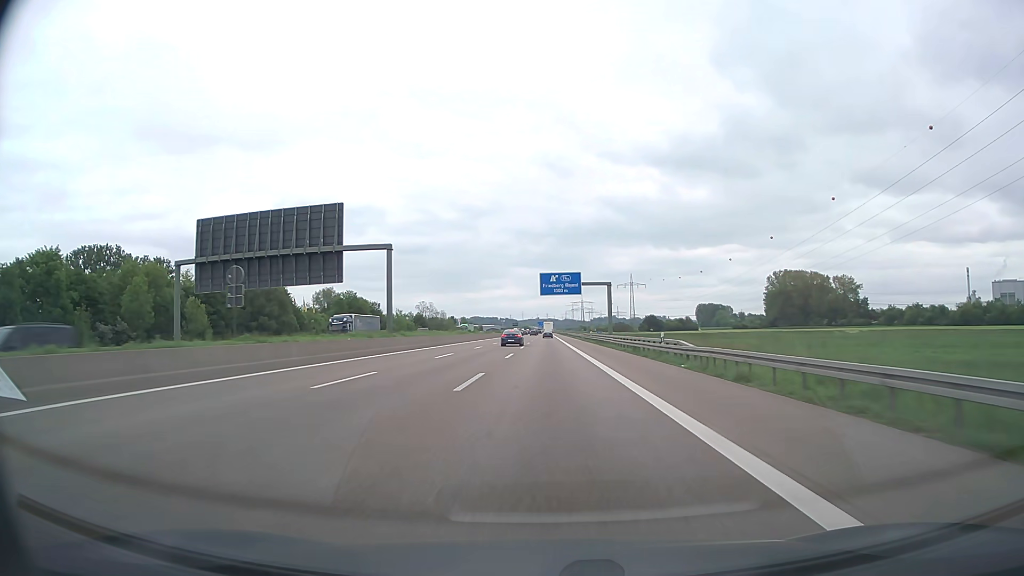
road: motorway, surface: asphalt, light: Day
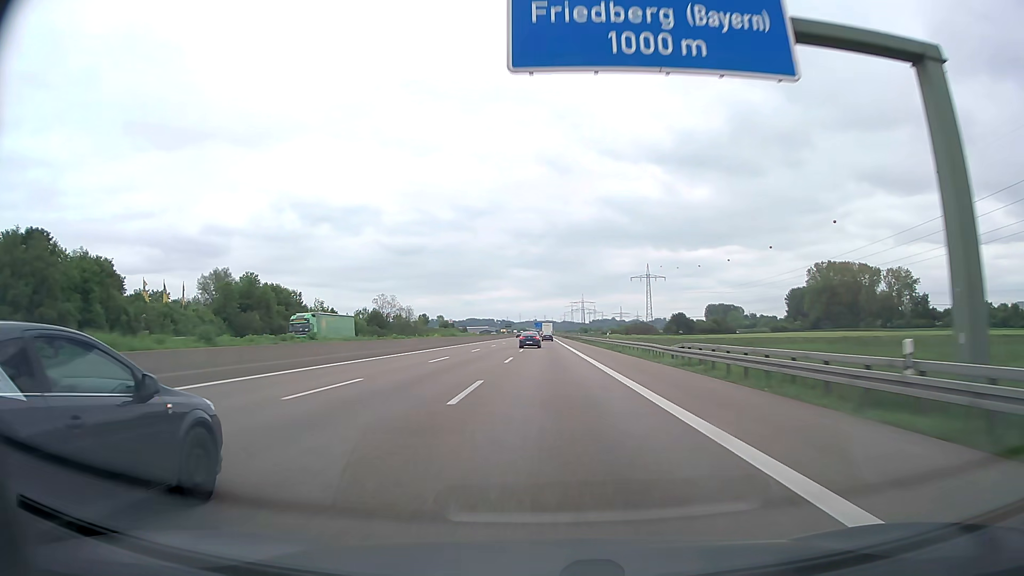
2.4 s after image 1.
(+0.1, +74.4) m; 0°
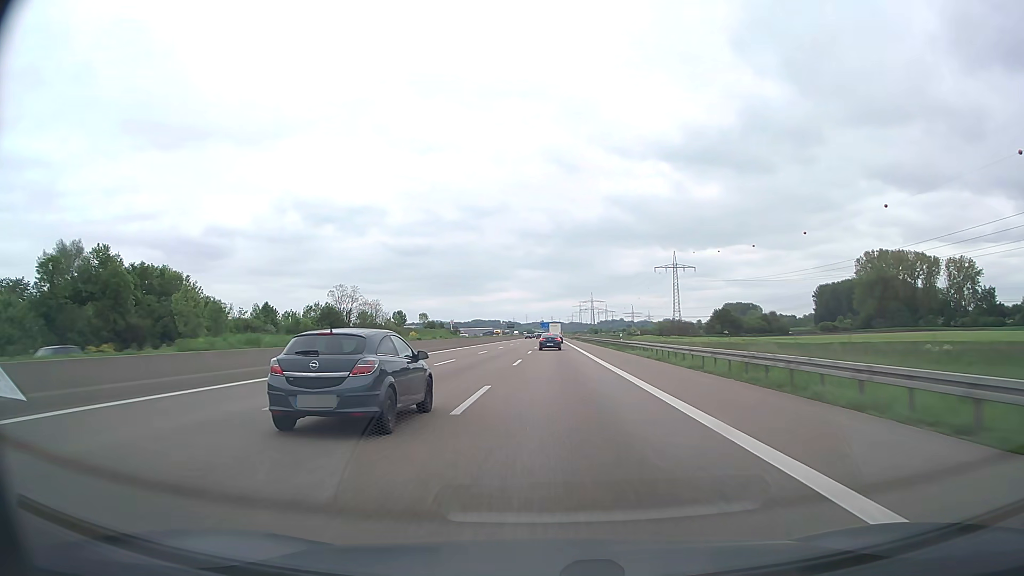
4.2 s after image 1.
(0.0, +55.6) m; 0°
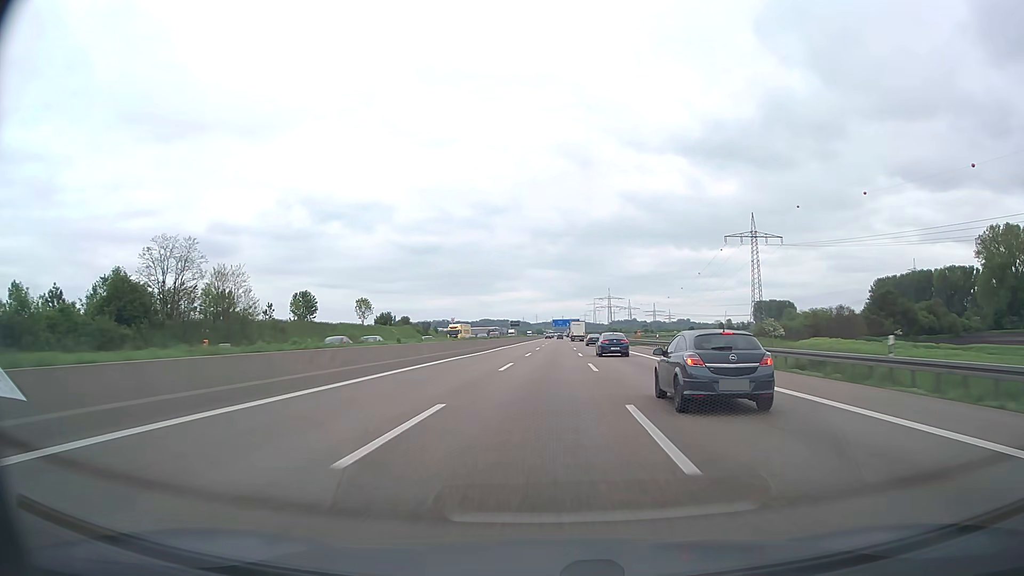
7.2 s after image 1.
(-2.1, +95.4) m; -1°
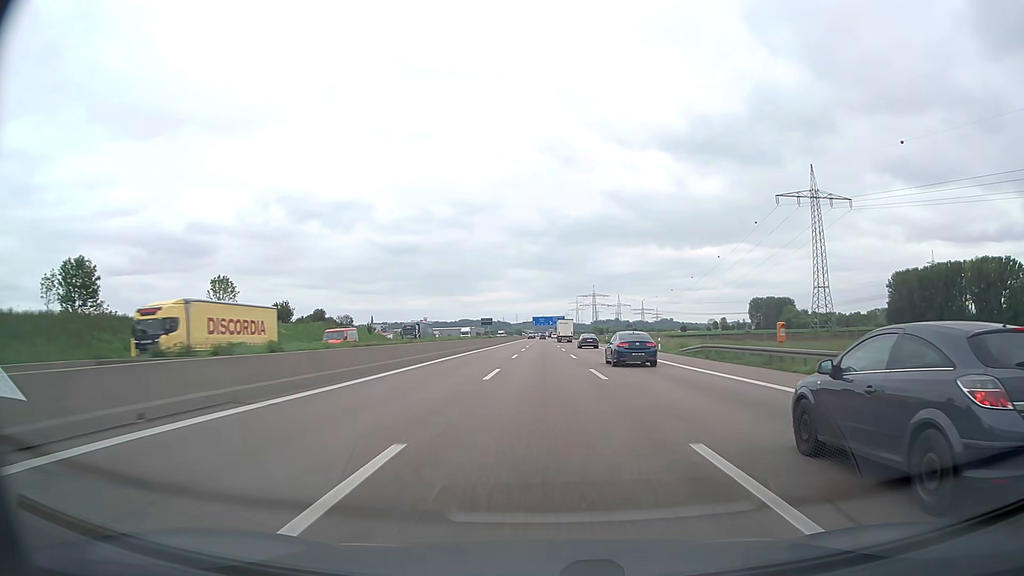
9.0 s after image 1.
(+0.9, +59.1) m; +2°
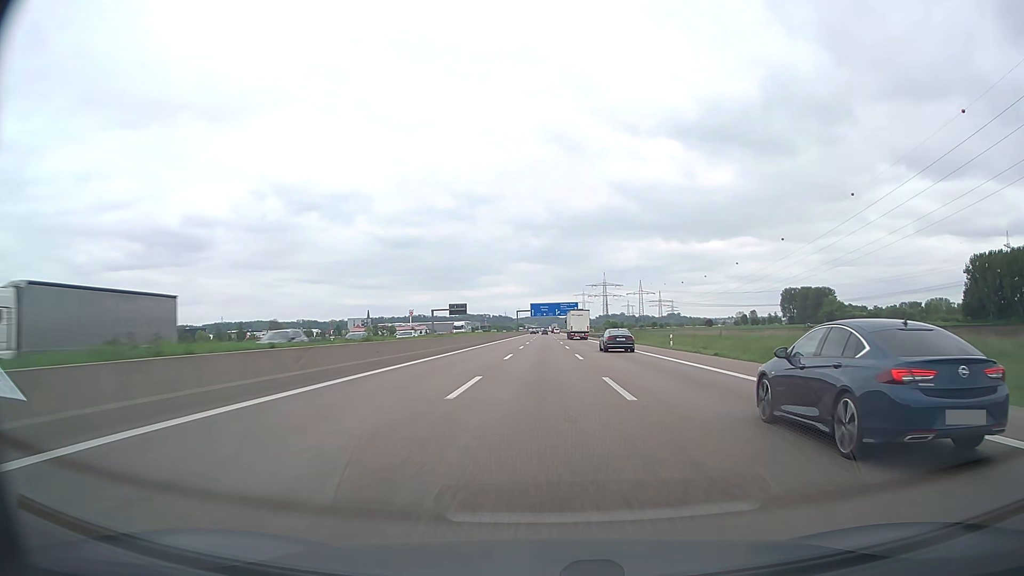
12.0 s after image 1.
(0.0, +97.0) m; 0°
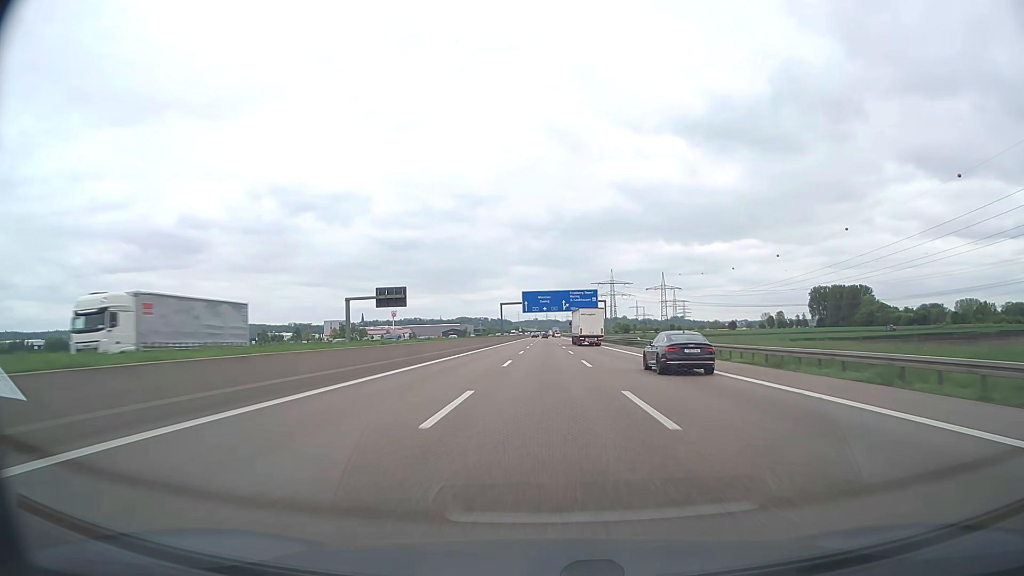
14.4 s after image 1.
(0.0, +75.8) m; 0°
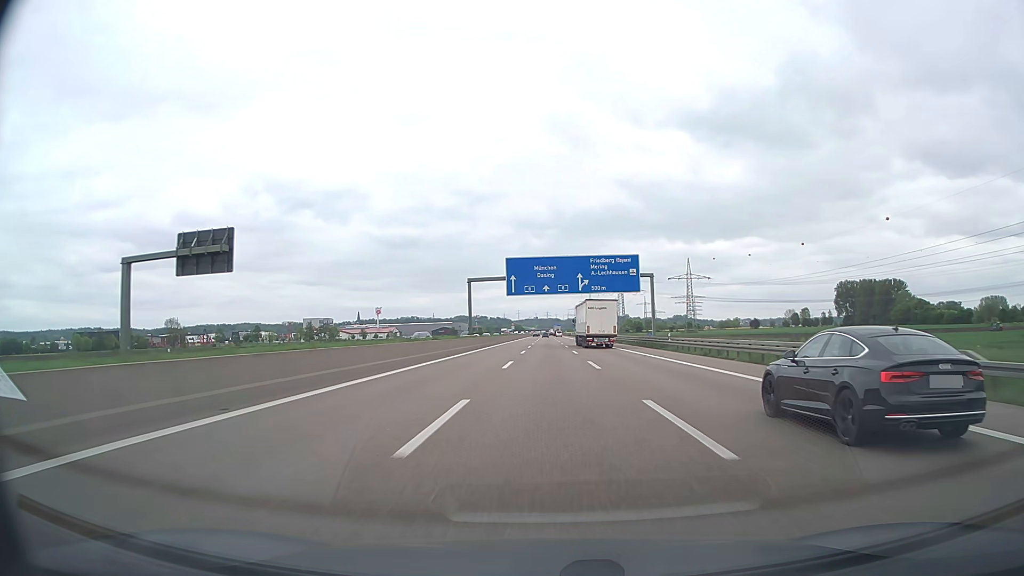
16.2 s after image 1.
(0.0, +56.4) m; 0°
(0, +10) (0, +20) (0, +30) (0, +40) (0, +50) (0, +60) (0, +70) (0, +80) (0, +90) (0, +100) m
